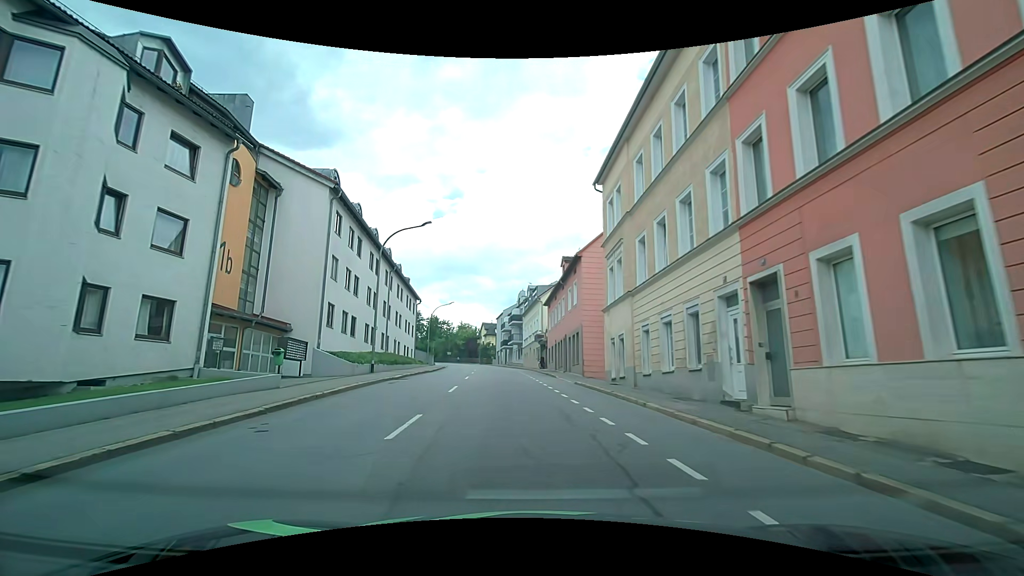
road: tertiary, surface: asphalt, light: Day
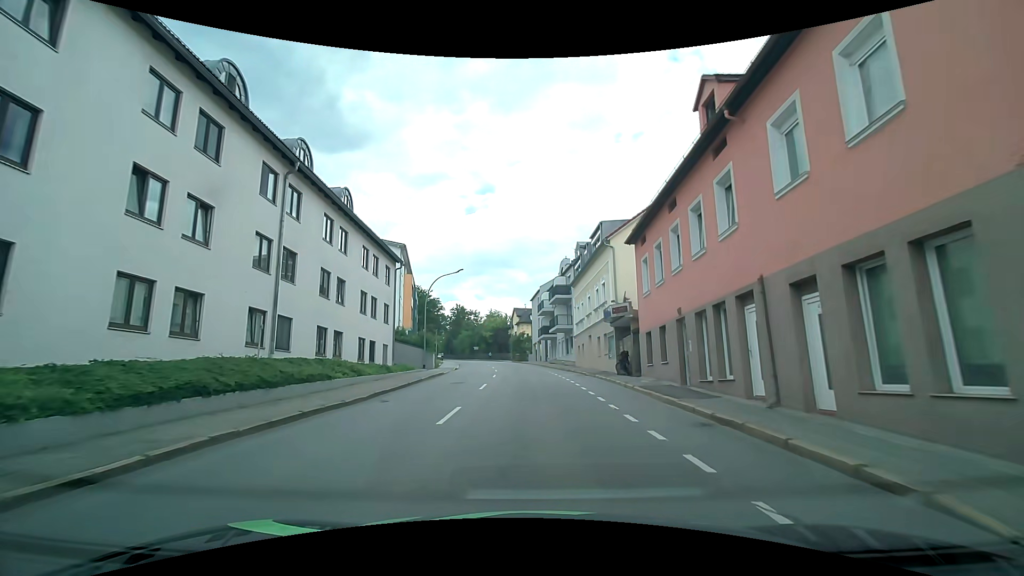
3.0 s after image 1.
(-1.3, +25.7) m; -3°
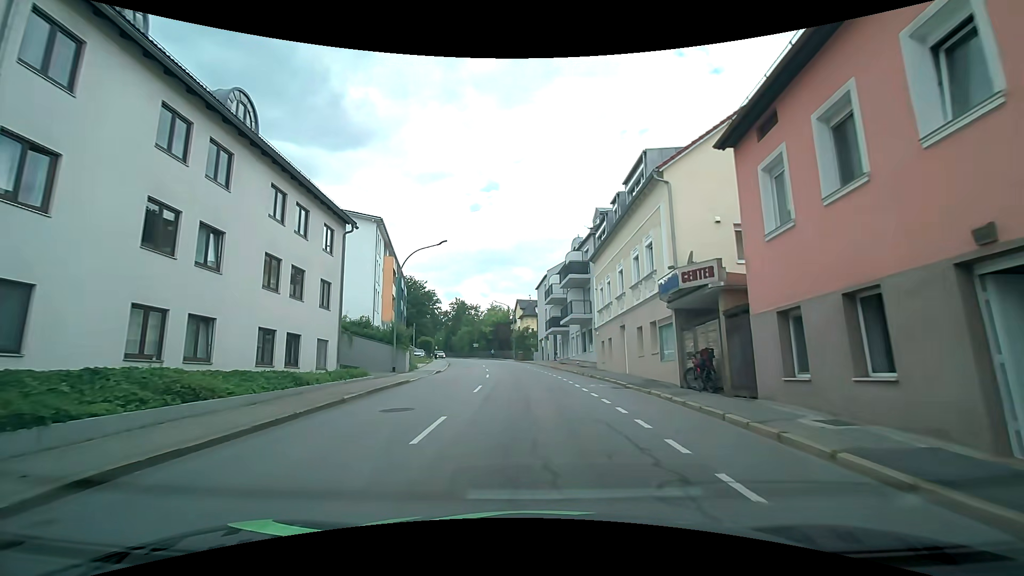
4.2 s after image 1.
(-0.1, +11.2) m; -1°
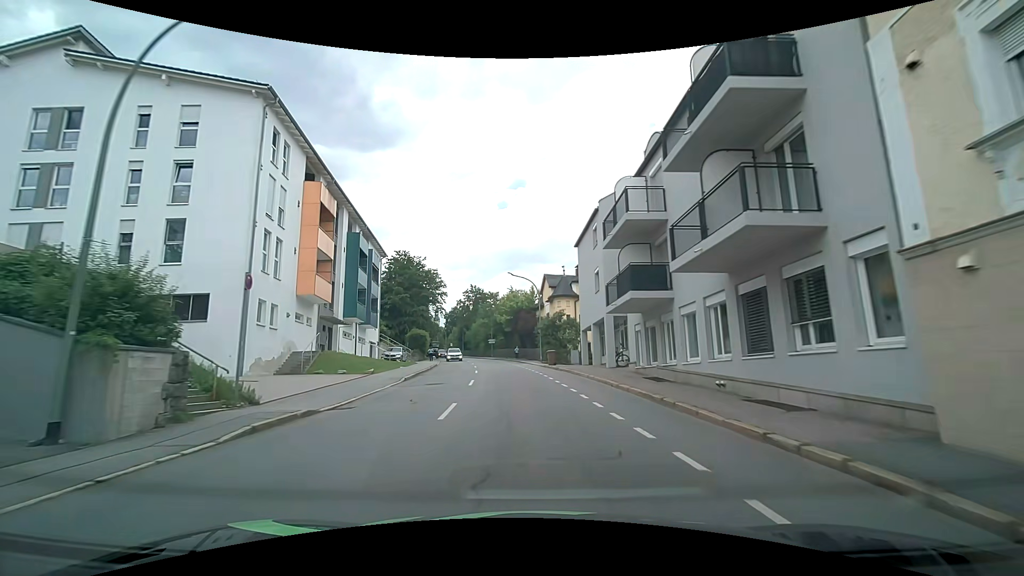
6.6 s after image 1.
(-0.8, +25.0) m; -4°
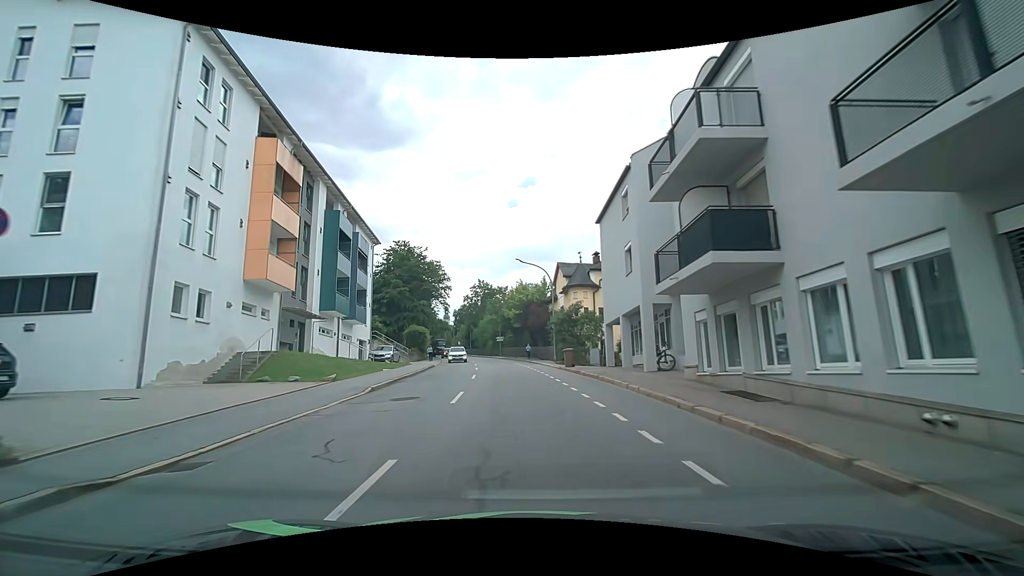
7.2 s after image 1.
(-0.1, +6.6) m; -1°
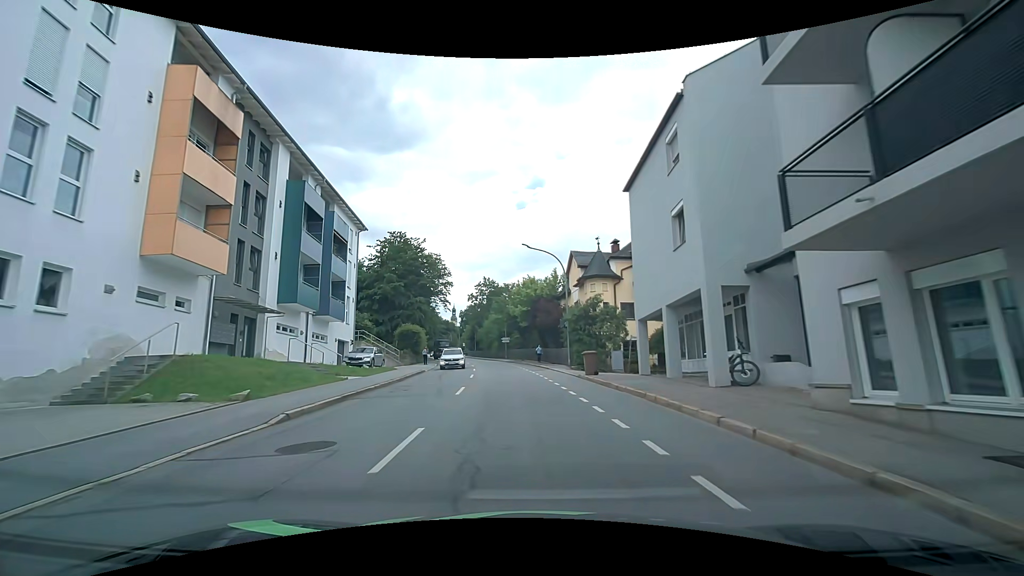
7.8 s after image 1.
(-0.1, +6.8) m; -2°
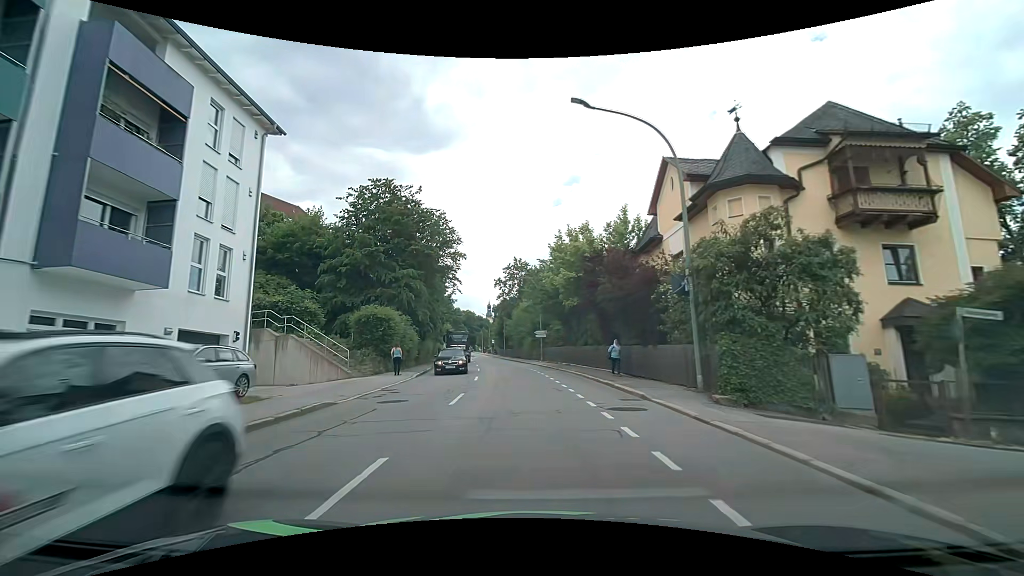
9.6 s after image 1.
(-0.5, +20.7) m; -3°
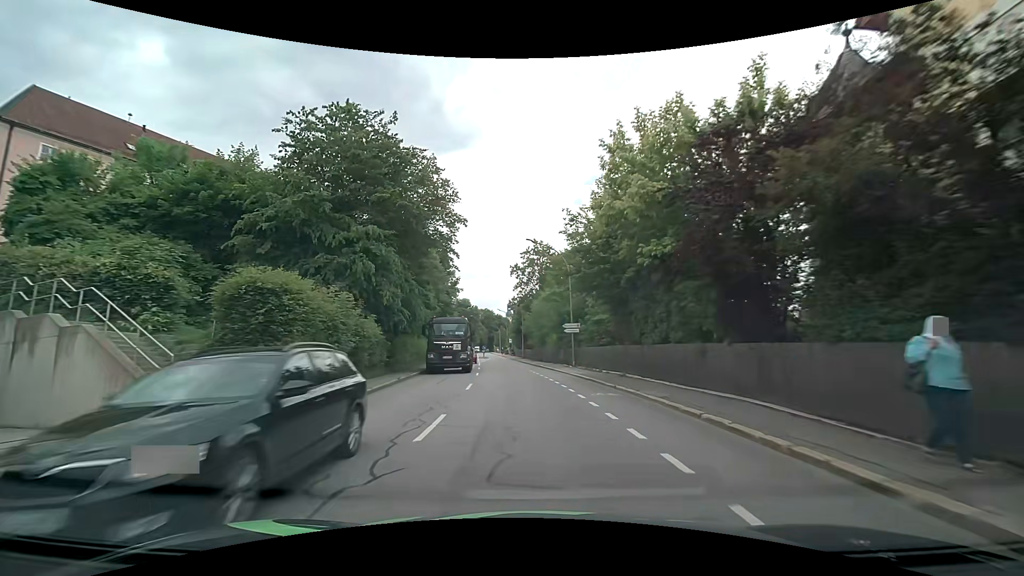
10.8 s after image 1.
(-0.4, +14.1) m; -3°
(0, +10) (-1, +20) (-1, +30) (-2, +40) (-3, +50) (-4, +60) (-5, +70) (-5, +80) (-6, +90) (-7, +100) m
